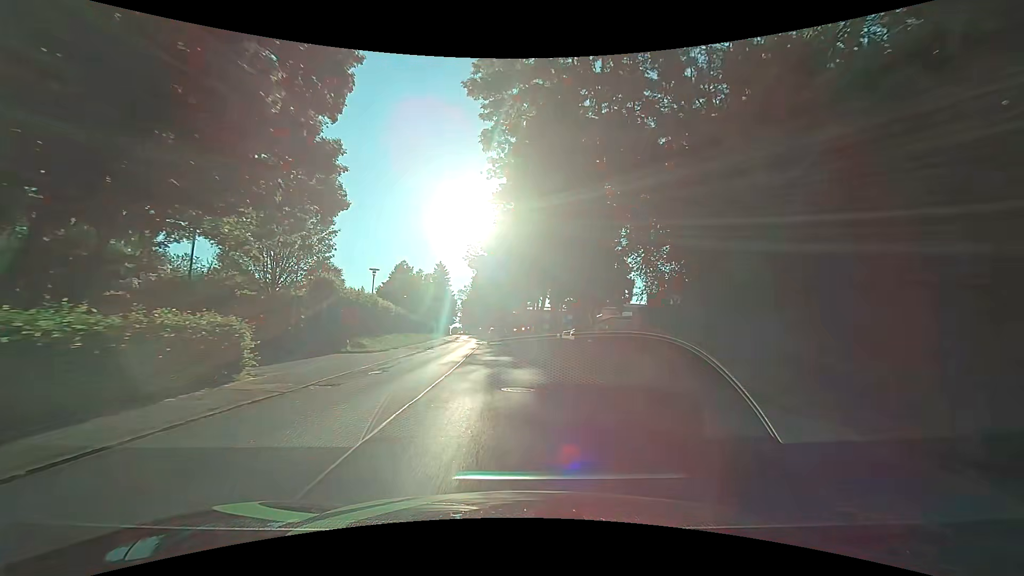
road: secondary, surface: asphalt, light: Day
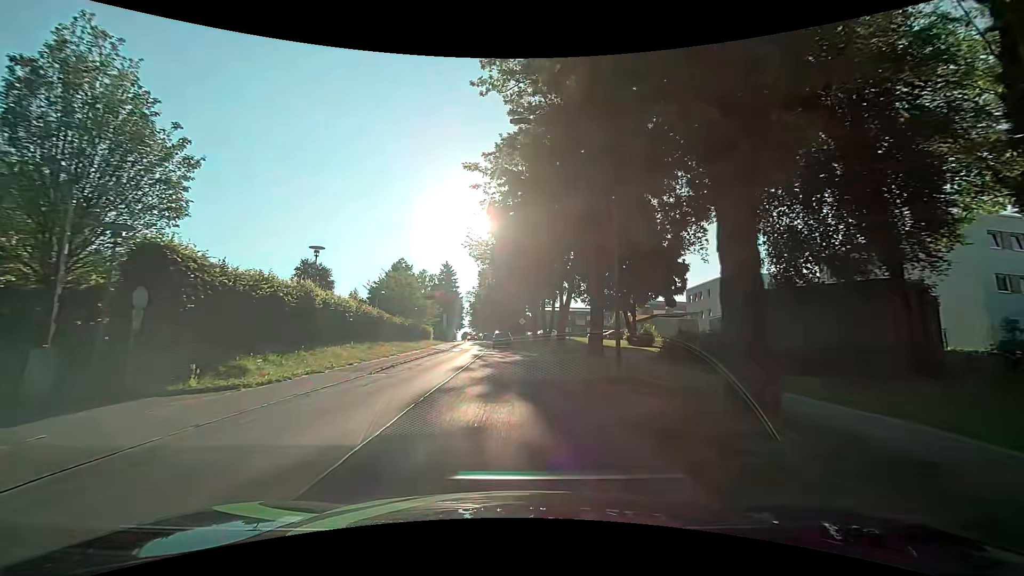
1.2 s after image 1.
(-0.2, +14.8) m; -2°
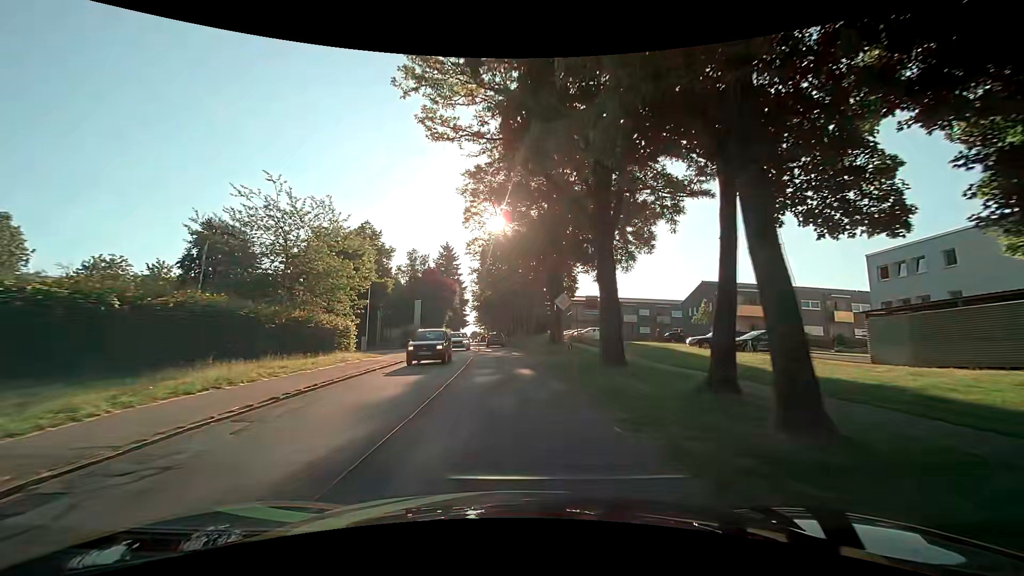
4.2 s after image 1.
(-0.5, +37.5) m; -2°
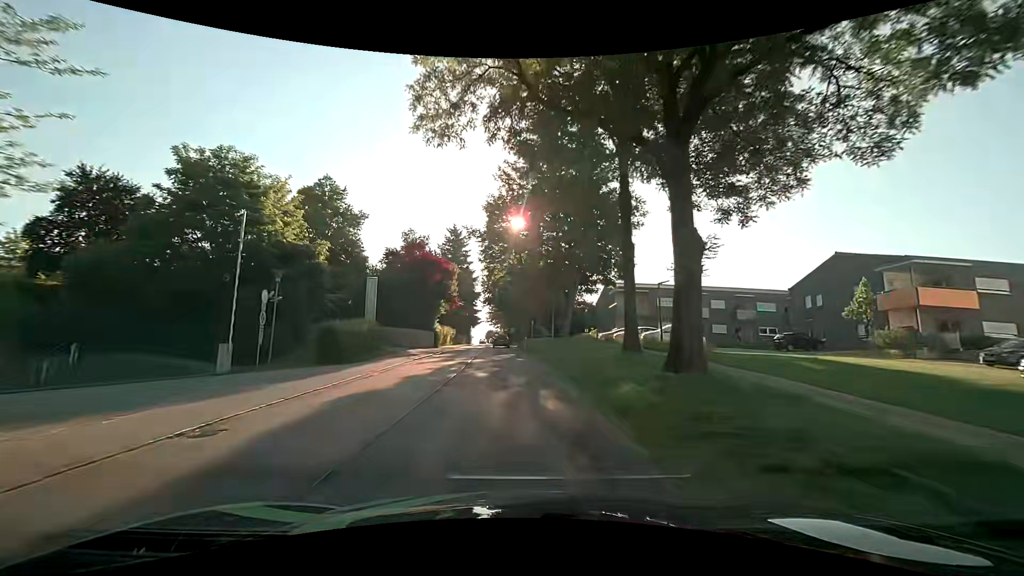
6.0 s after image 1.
(-0.2, +22.8) m; -1°
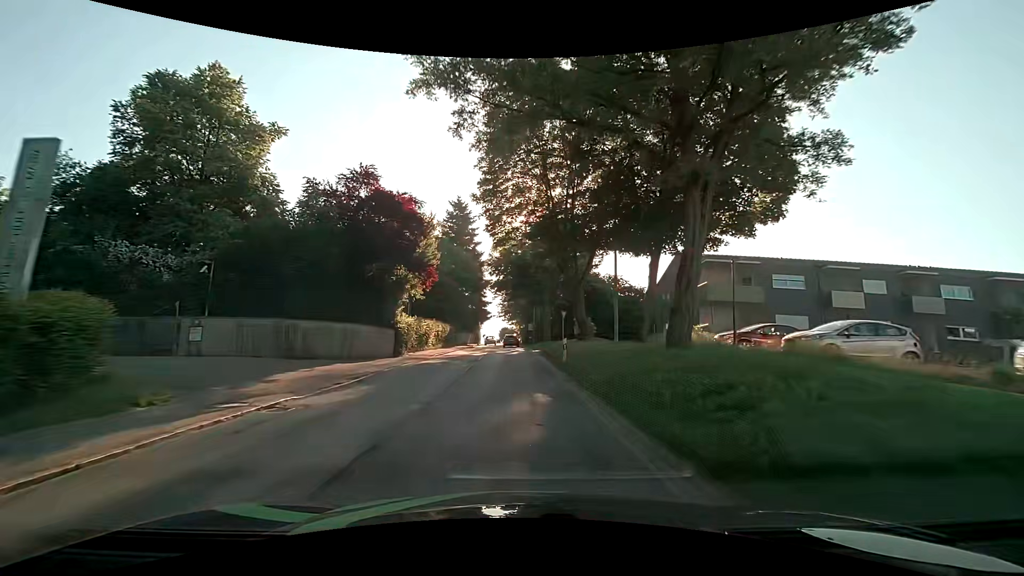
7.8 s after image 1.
(-0.6, +22.9) m; -2°
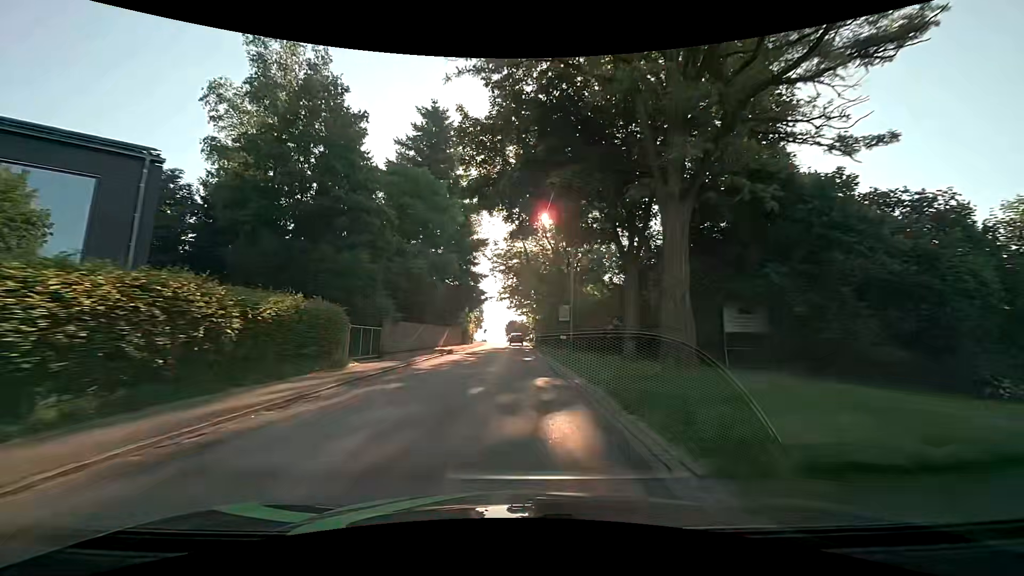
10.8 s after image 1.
(-0.4, +38.4) m; -1°
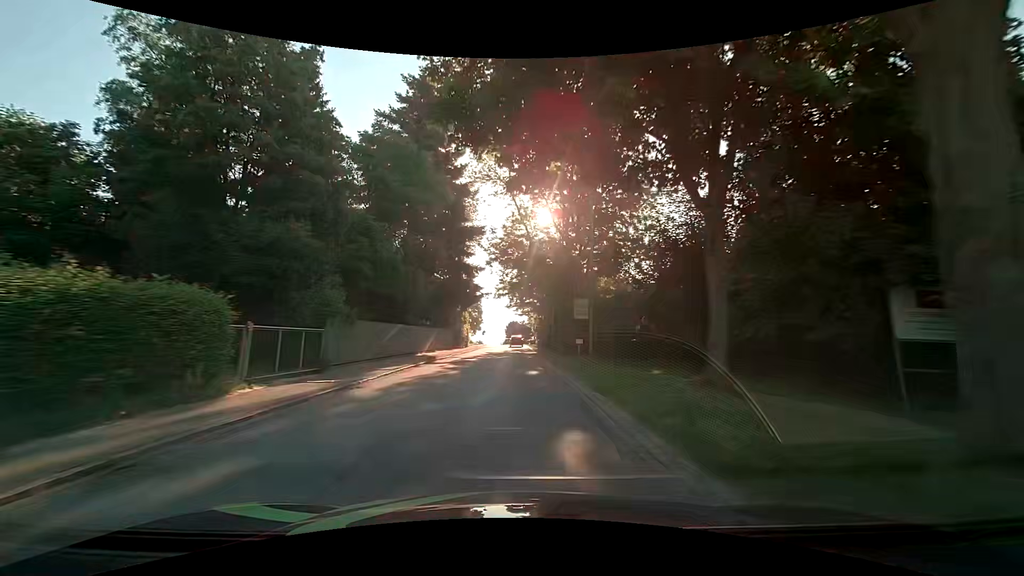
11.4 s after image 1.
(0.0, +7.7) m; -1°
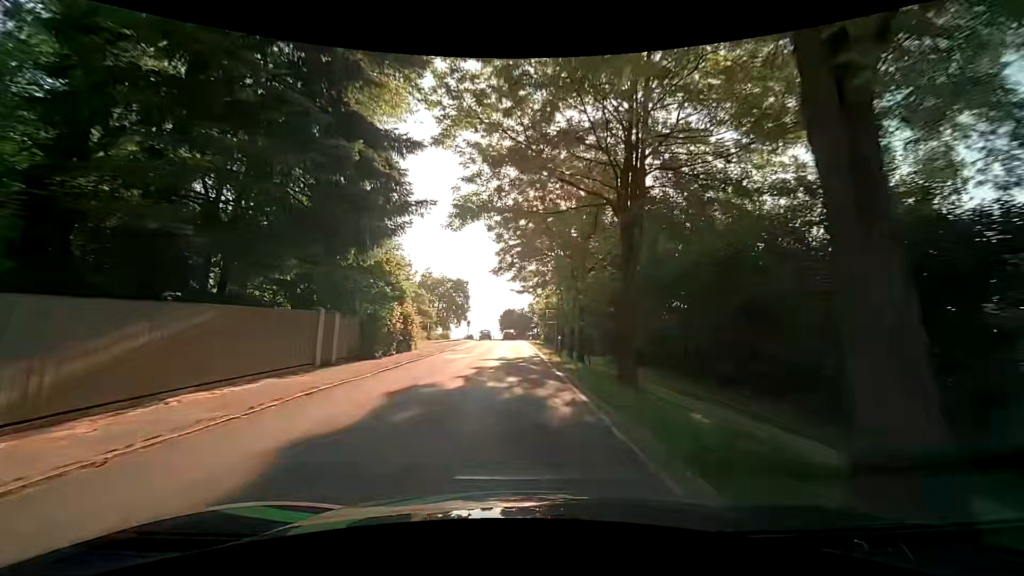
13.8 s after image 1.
(+0.3, +30.7) m; 0°
(0, +10) (0, +20) (0, +30) (0, +40) (0, +50) (0, +60) (-1, +70) (-2, +80) (-4, +90) (-6, +100) m
